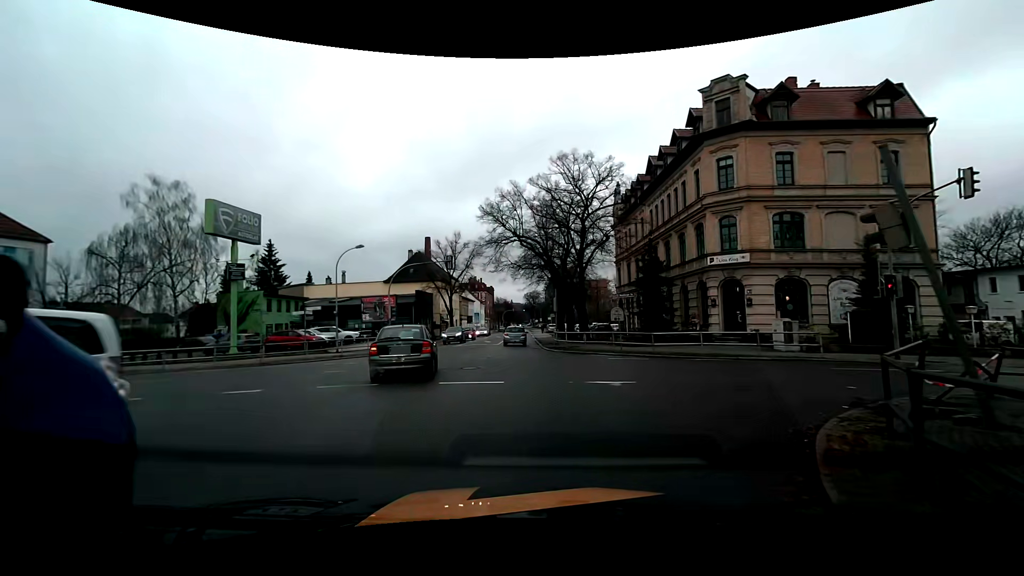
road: tertiary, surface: asphalt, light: Day
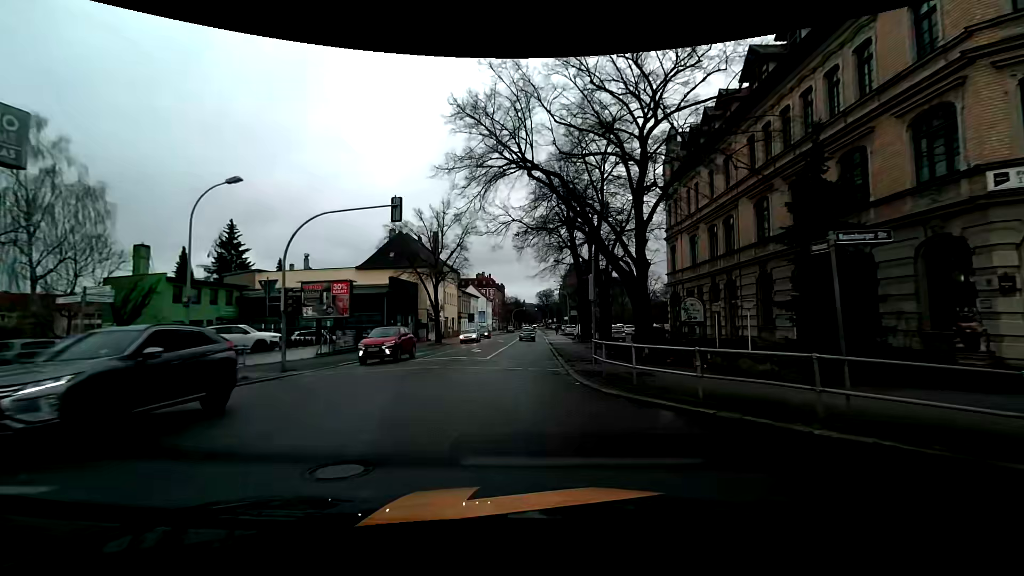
(-0.1, +17.1) m; -1°
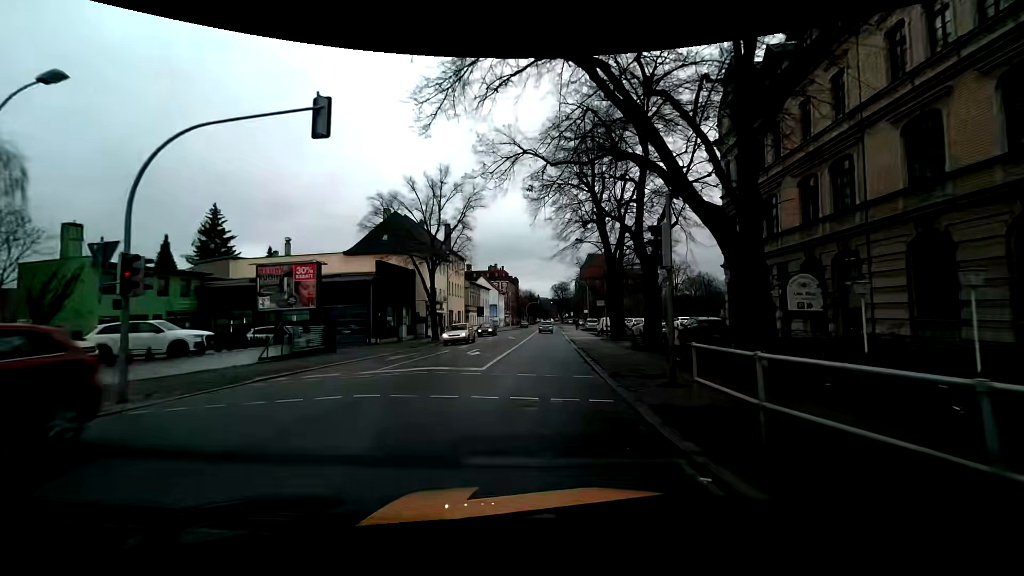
(-0.2, +8.7) m; -2°
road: primary
(0, +10) (0, +20) (+1, +30) (+1, +40) (+2, +50) (+2, +60) (+2, +70) (+3, +80) (+4, +90) (+4, +100) m
